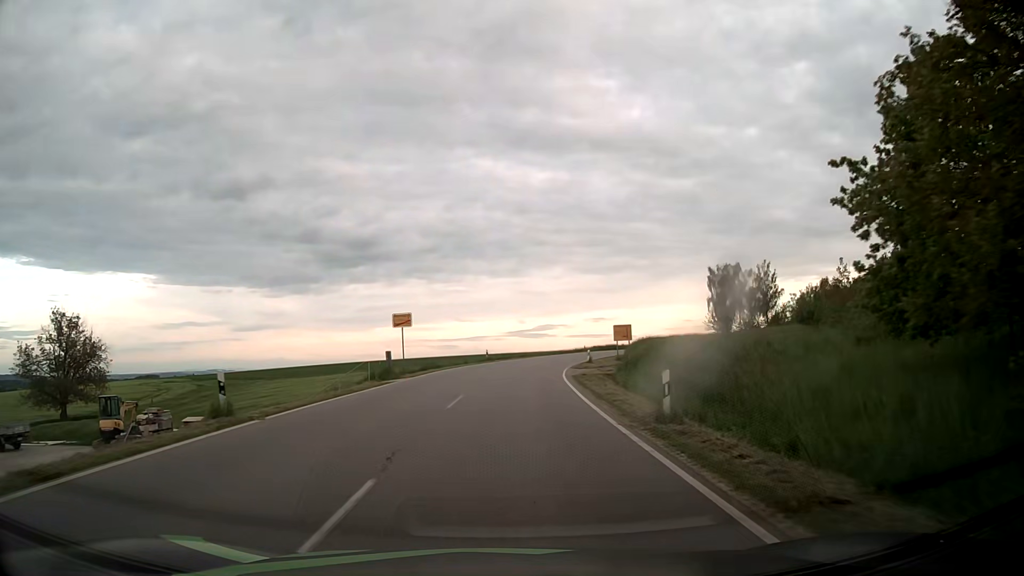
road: tertiary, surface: asphalt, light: Day
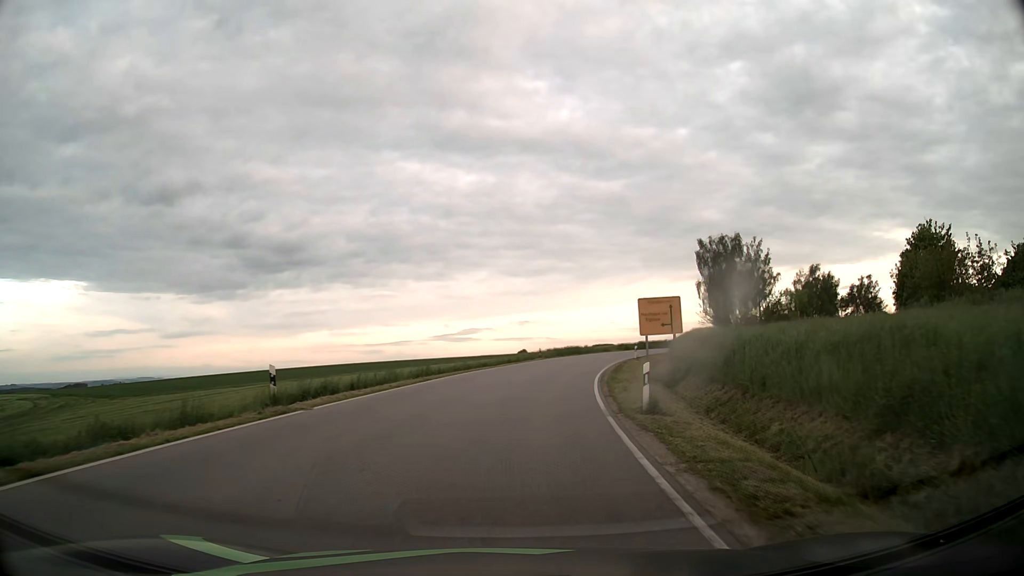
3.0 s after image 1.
(+2.2, +38.0) m; +7°
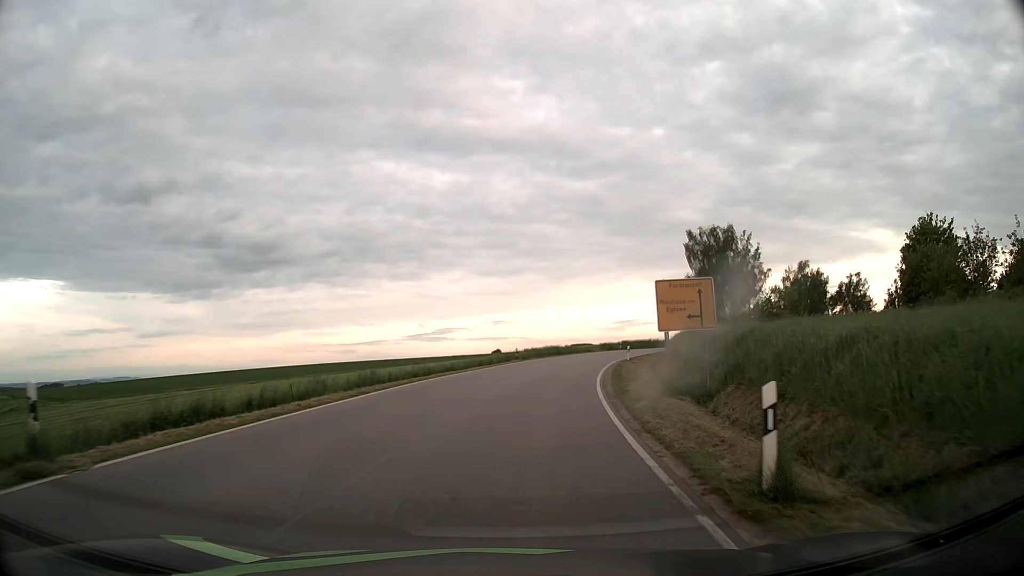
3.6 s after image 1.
(+0.1, +7.6) m; +2°
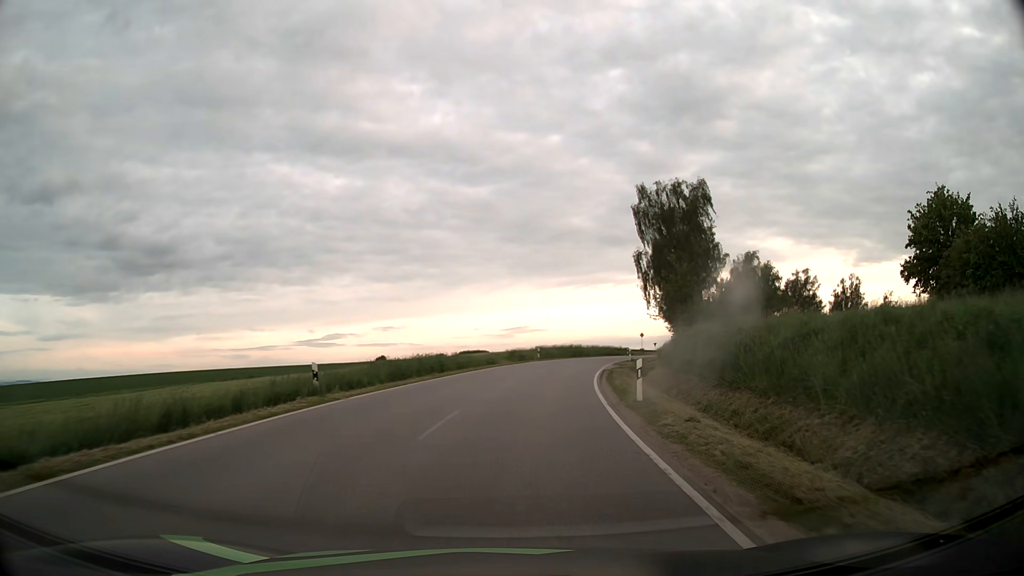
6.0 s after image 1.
(+2.4, +30.3) m; +9°
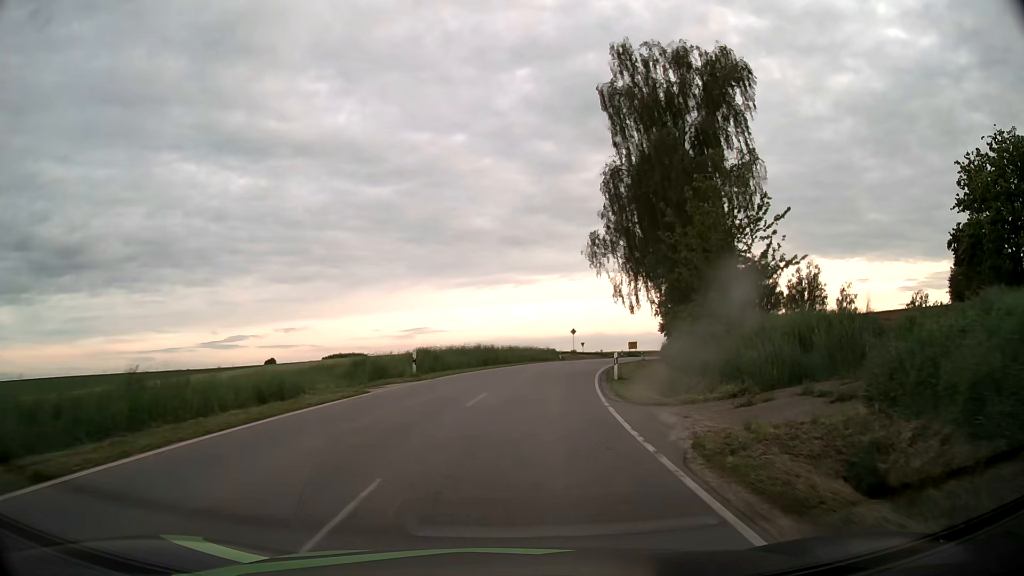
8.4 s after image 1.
(+2.2, +30.3) m; +9°
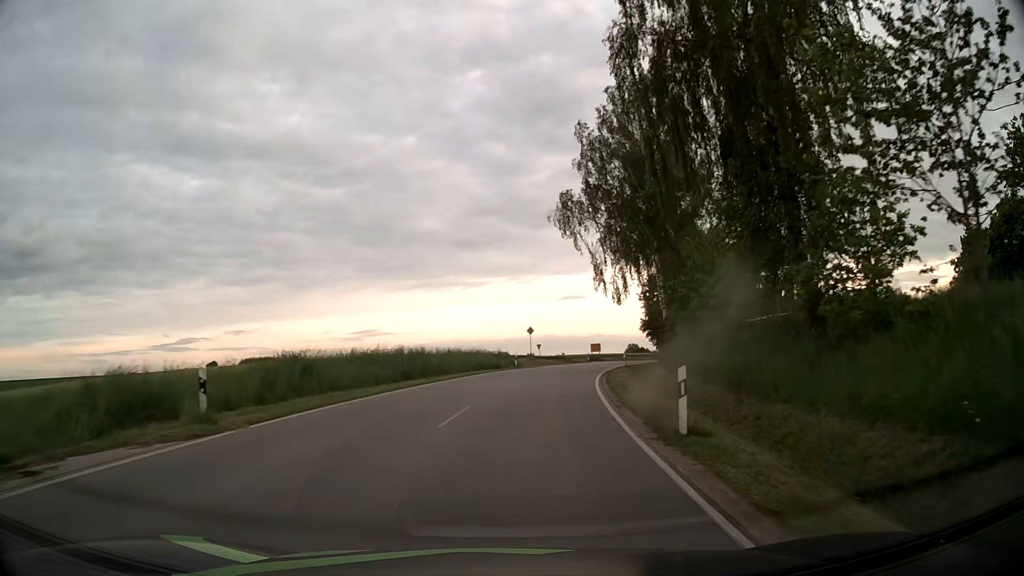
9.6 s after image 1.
(+0.6, +15.3) m; +4°
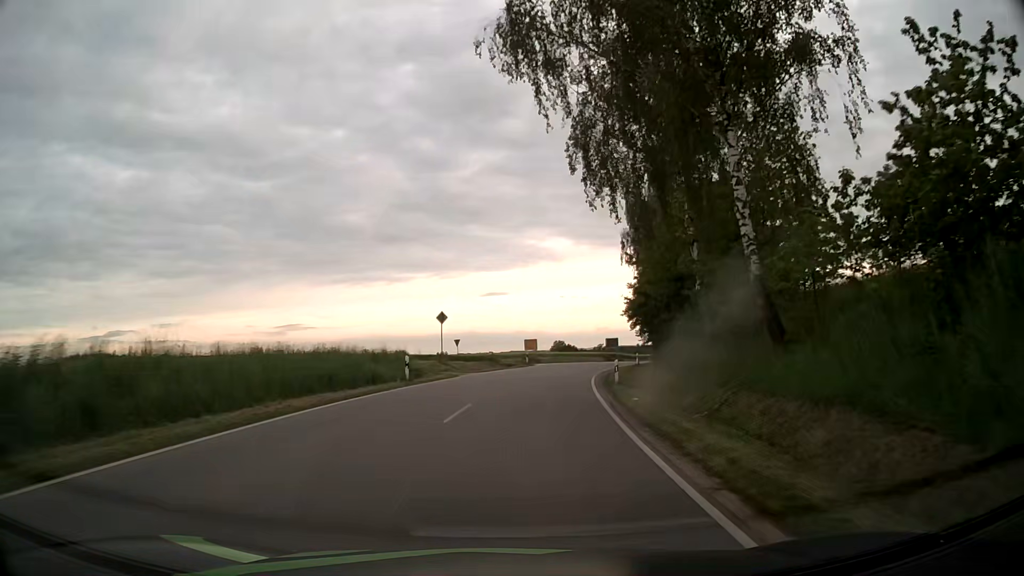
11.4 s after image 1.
(+1.3, +22.9) m; +7°
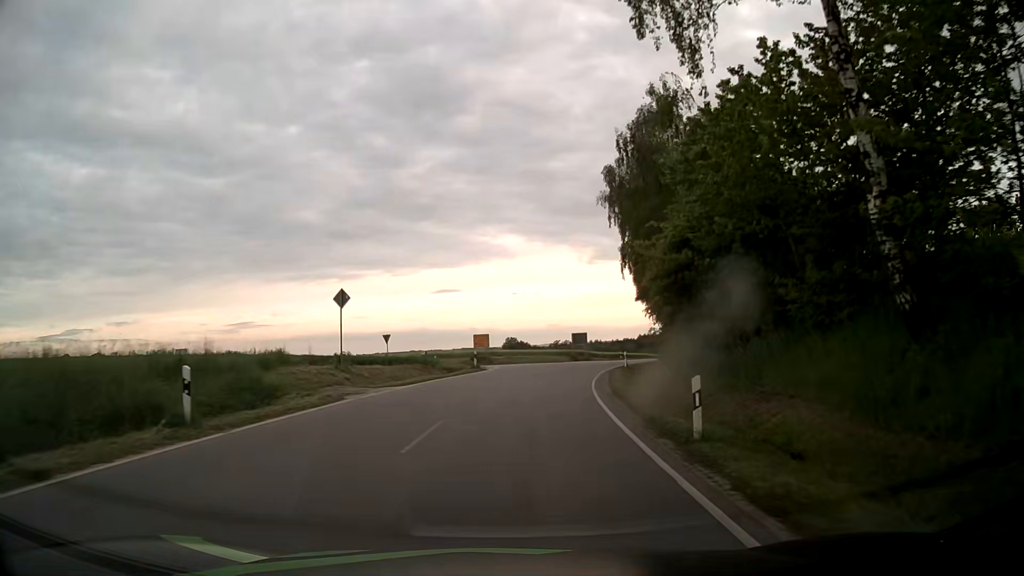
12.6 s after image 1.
(+0.5, +15.1) m; +3°
(0, +10) (+1, +20) (+3, +30) (+5, +40) (+5, +50) (0, +58) (-8, +63) (-17, +67) (-26, +72) (-34, +77) m
